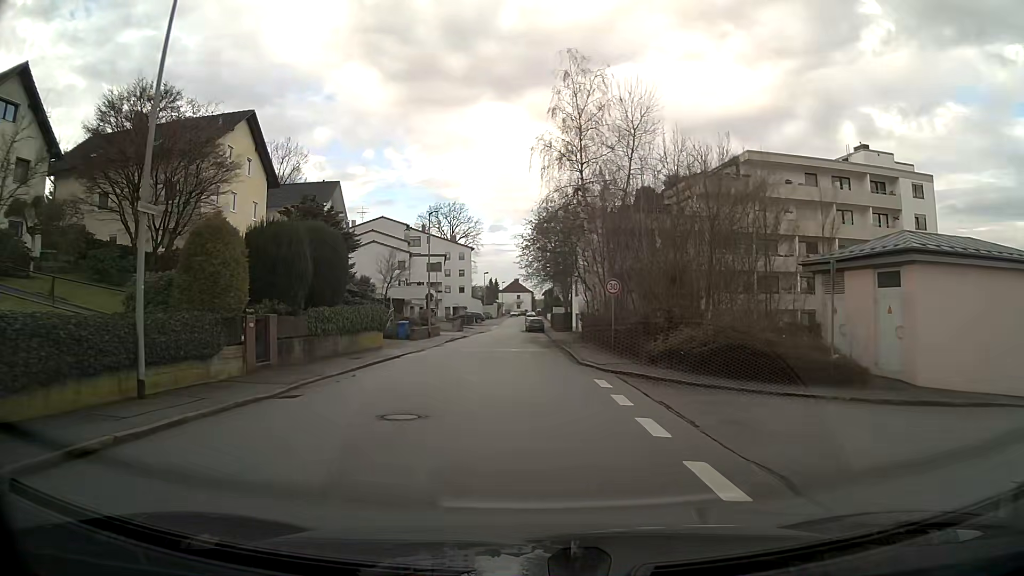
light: Day
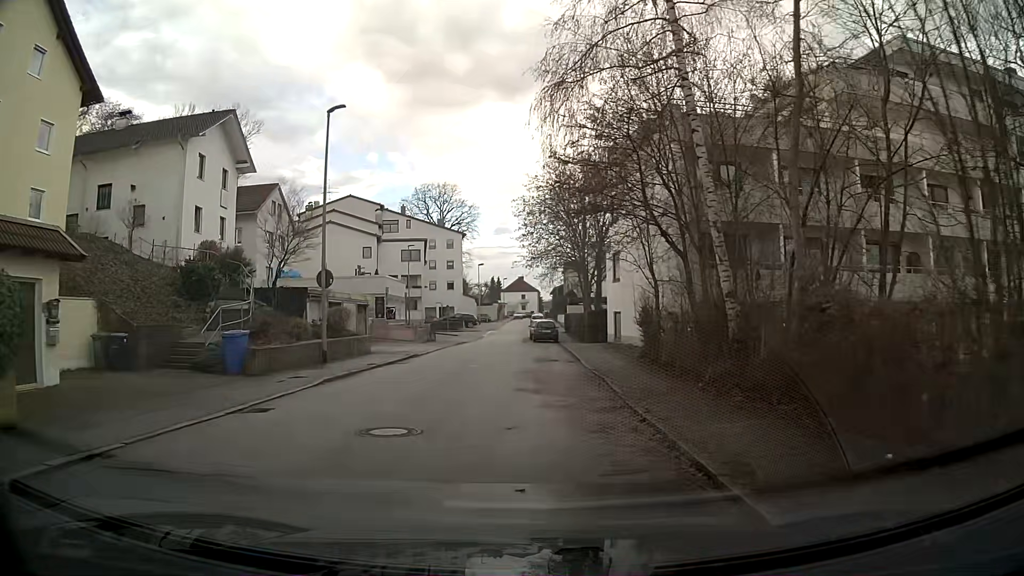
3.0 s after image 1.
(-0.1, +23.3) m; -1°
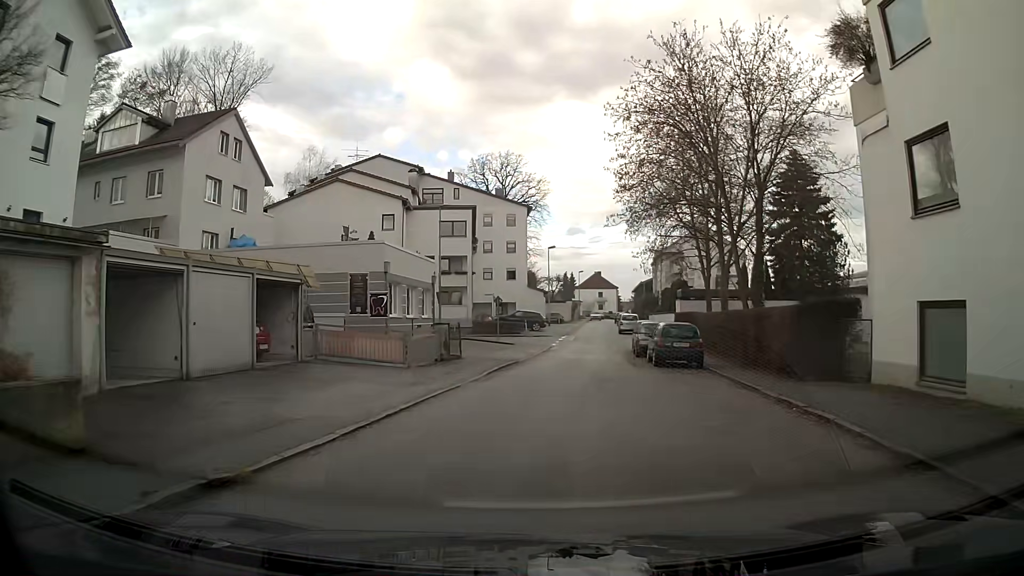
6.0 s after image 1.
(-1.3, +22.0) m; -4°
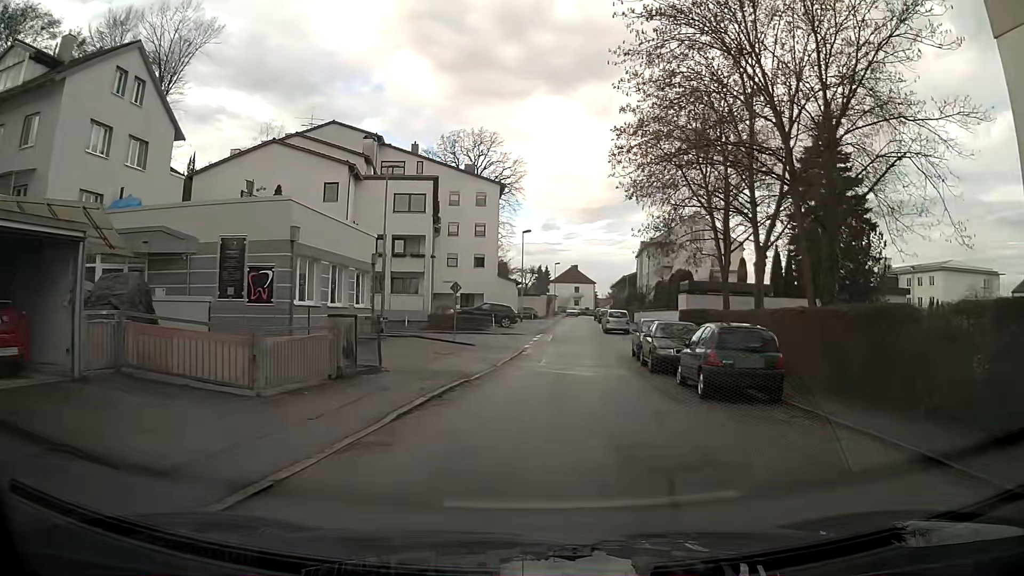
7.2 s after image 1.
(+0.1, +9.1) m; +2°
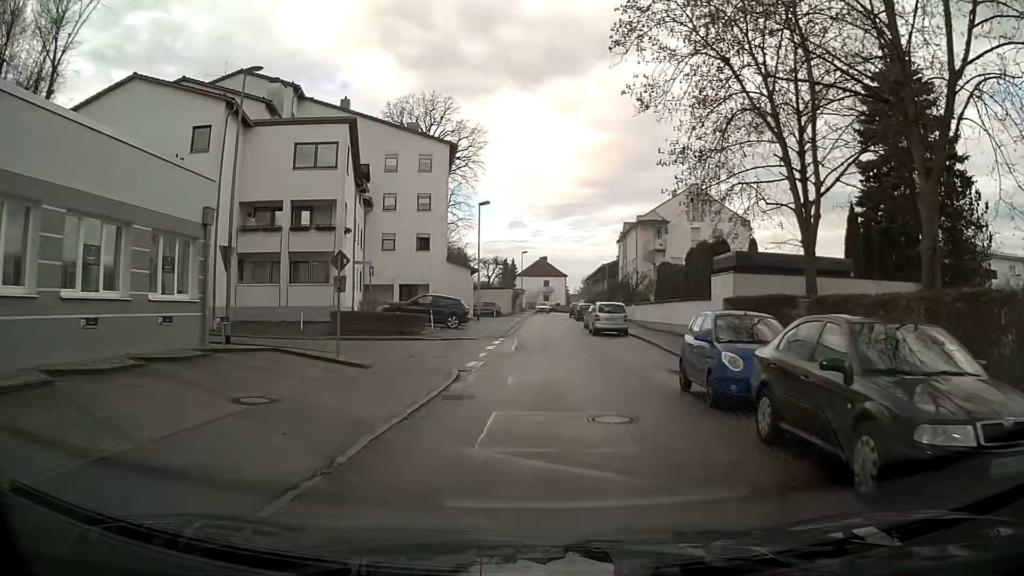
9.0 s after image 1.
(+0.4, +13.8) m; +3°
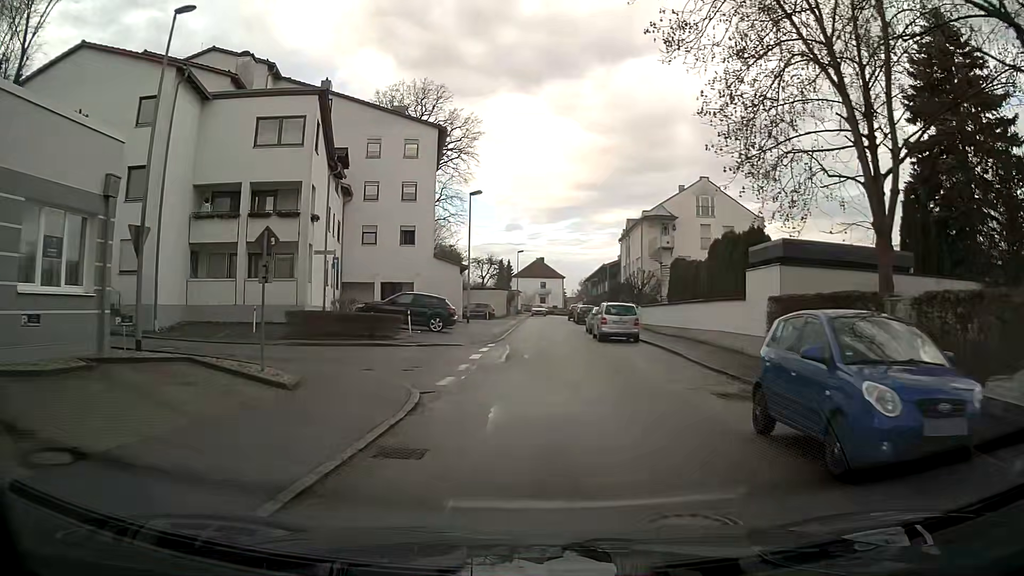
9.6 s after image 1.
(0.0, +4.7) m; 0°
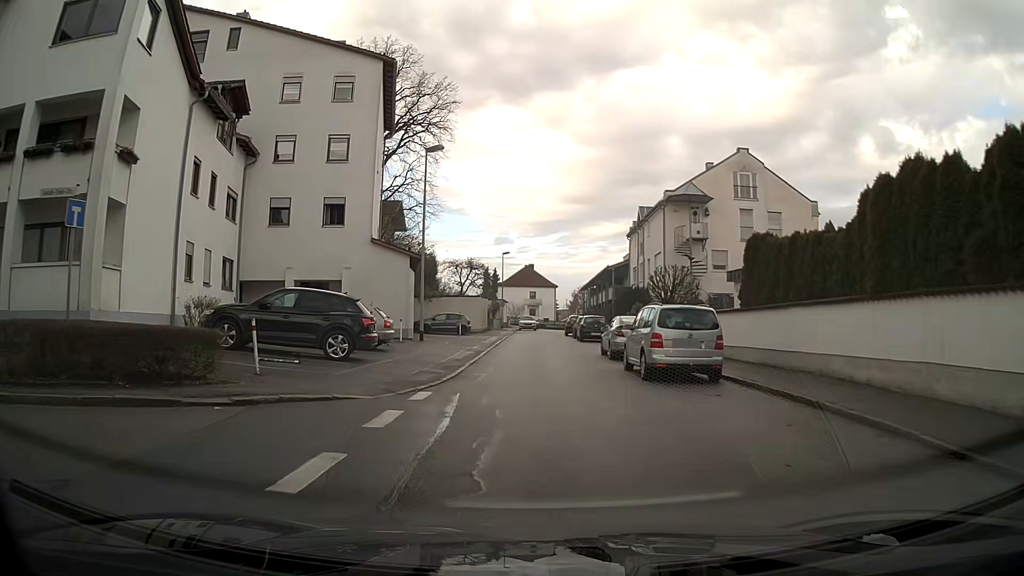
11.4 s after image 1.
(+0.2, +13.9) m; +1°
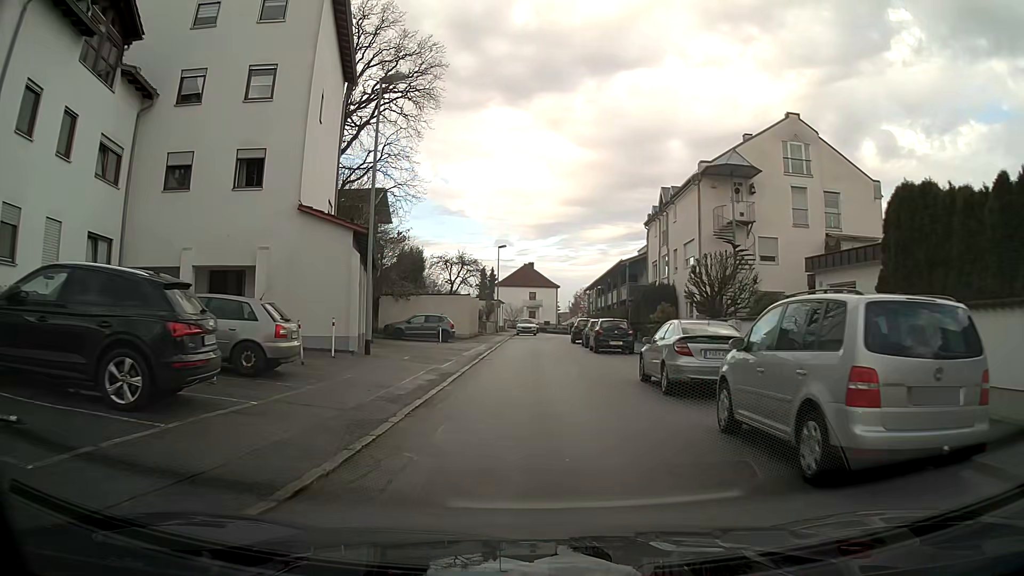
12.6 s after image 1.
(0.0, +9.1) m; 0°
(0, +10) (0, +20) (0, +30) (0, +40) (+1, +50) (+3, +60) (+3, +70) (+3, +80) (+5, +89) (+15, +91) m
